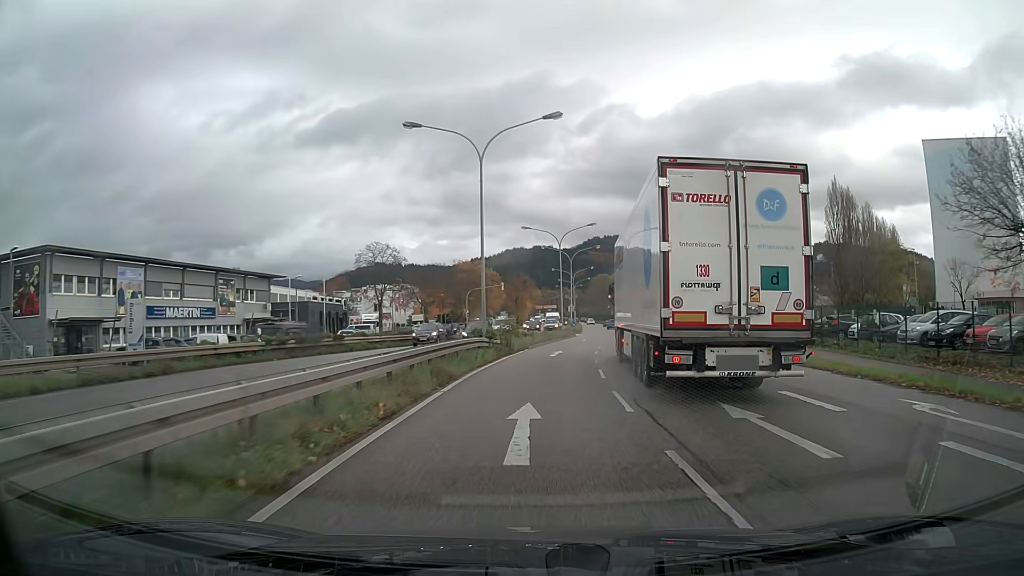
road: primary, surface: asphalt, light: Day
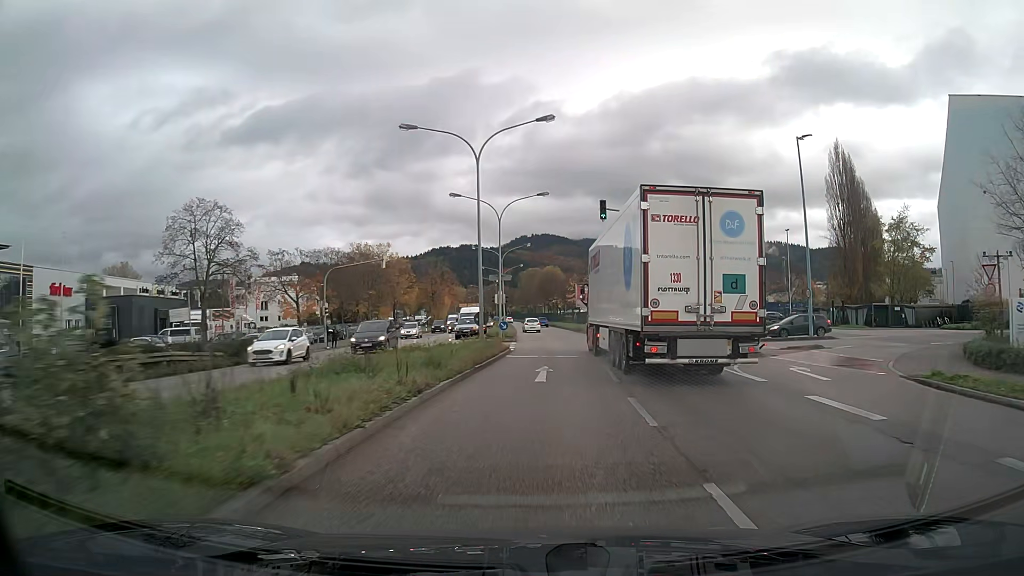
(+1.6, +31.2) m; +6°
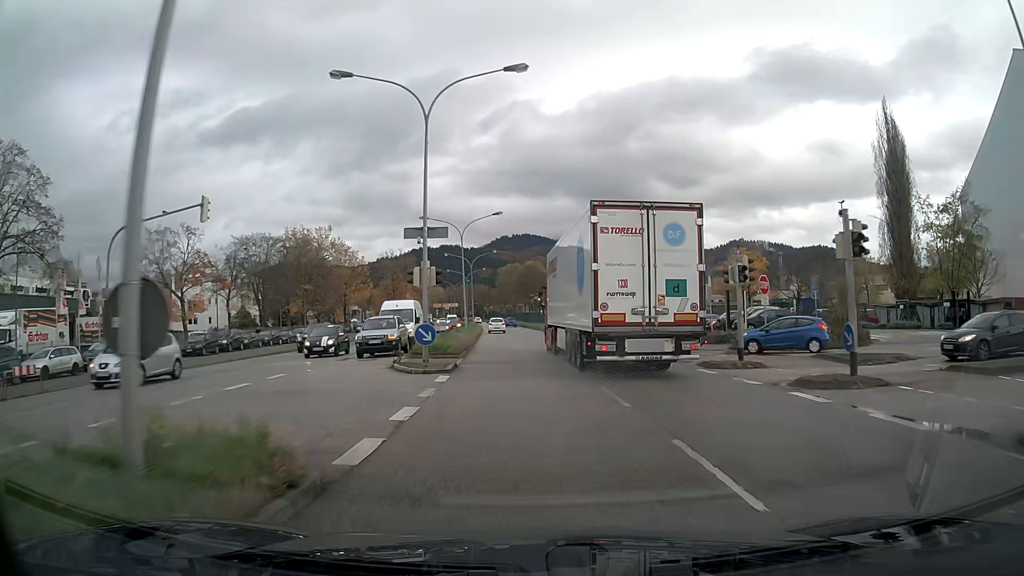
(+0.4, +23.1) m; +1°
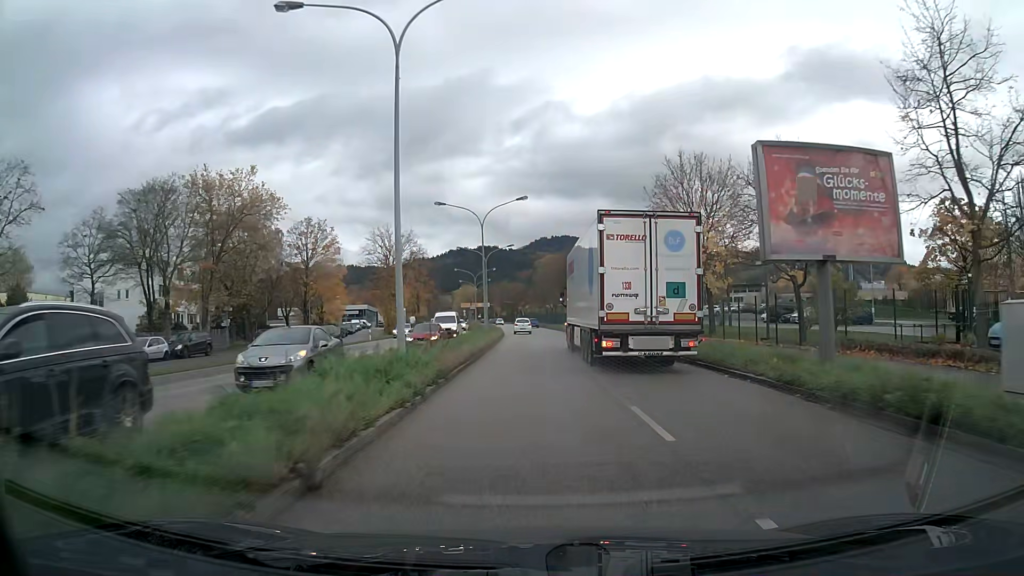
(-1.3, +38.2) m; -3°
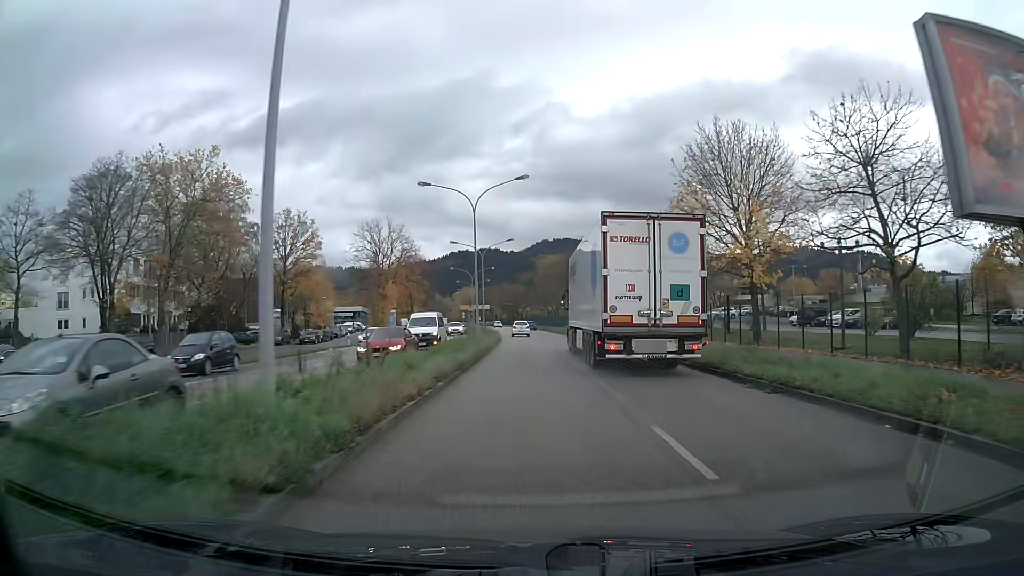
(0.0, +7.7) m; 0°
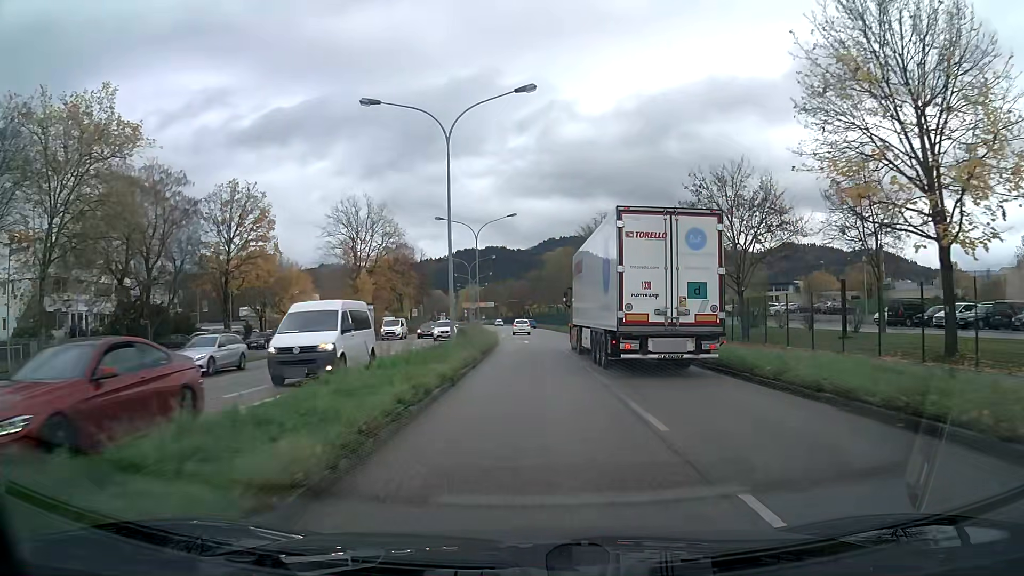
(0.0, +15.3) m; 0°
